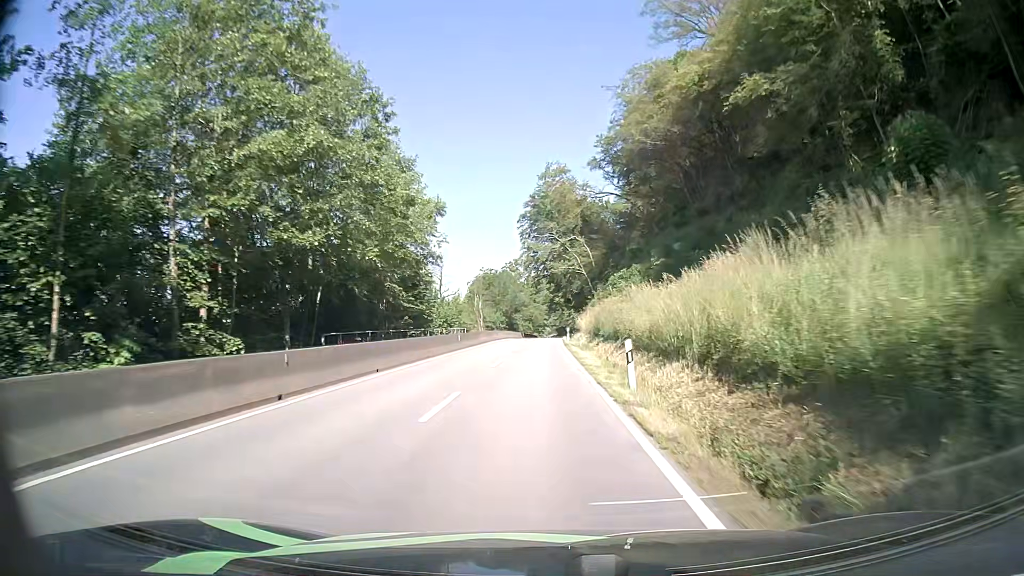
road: secondary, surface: asphalt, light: Day
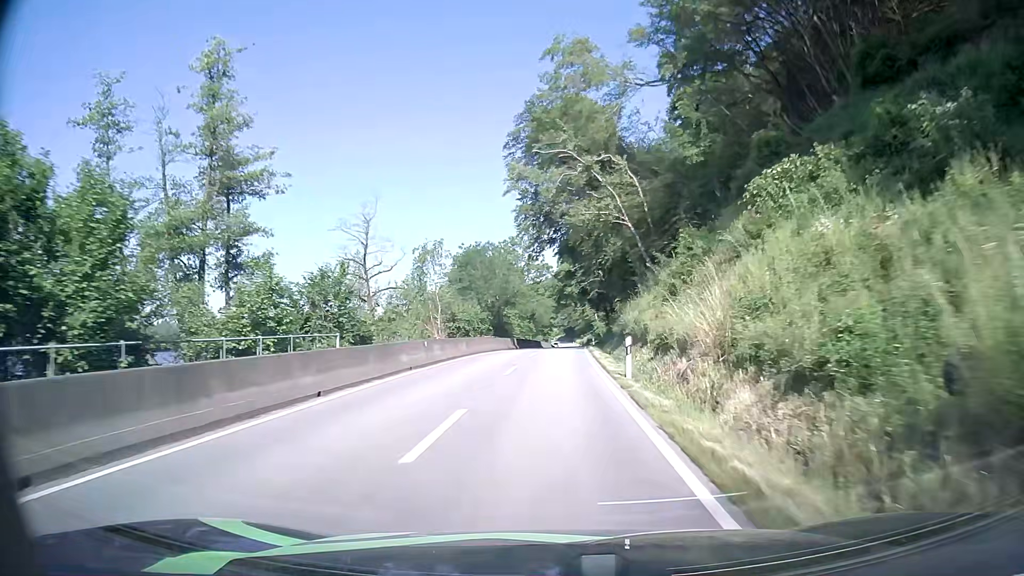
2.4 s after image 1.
(-0.5, +38.8) m; -1°
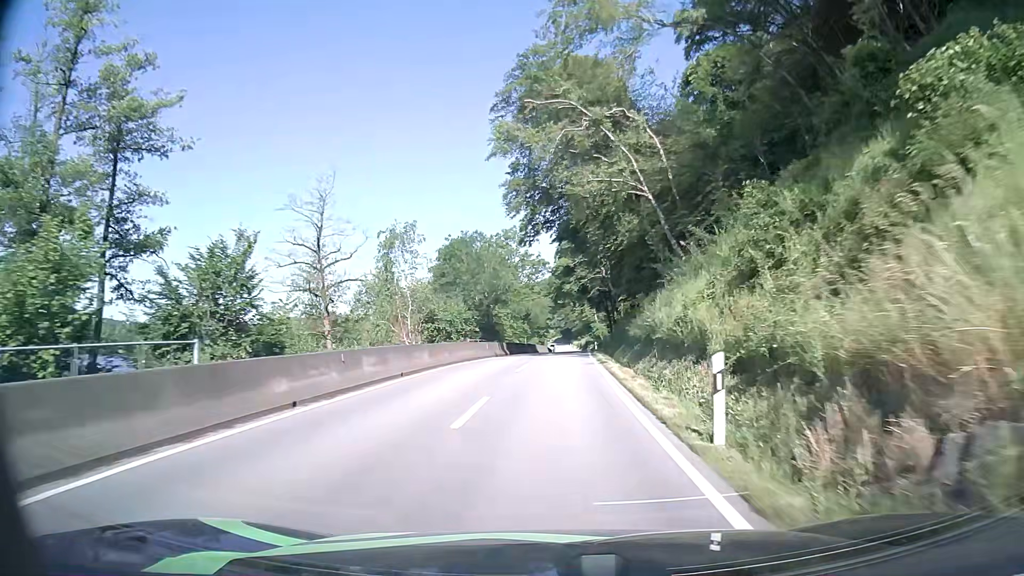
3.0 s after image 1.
(0.0, +9.5) m; 0°
